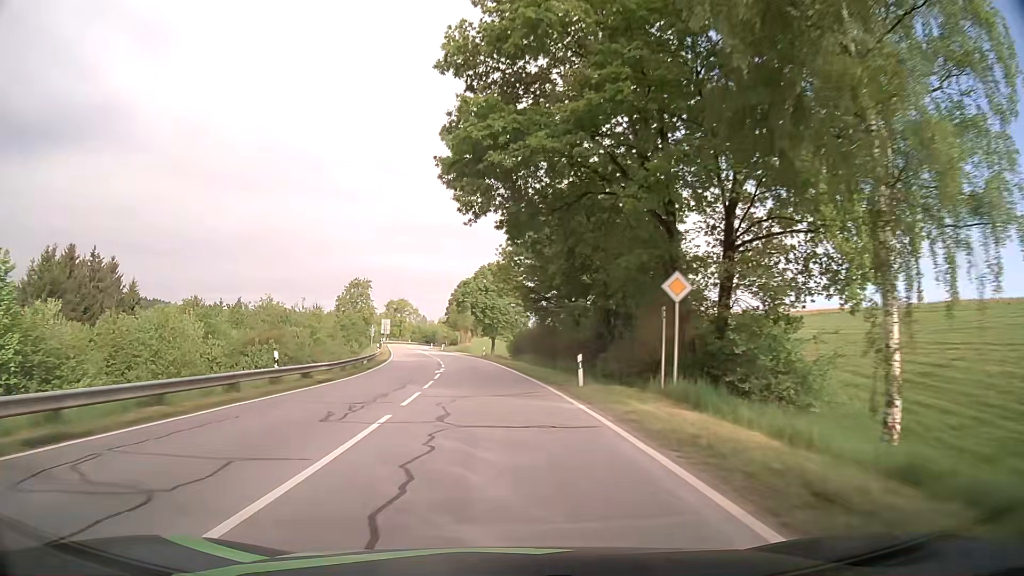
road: secondary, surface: asphalt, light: Day
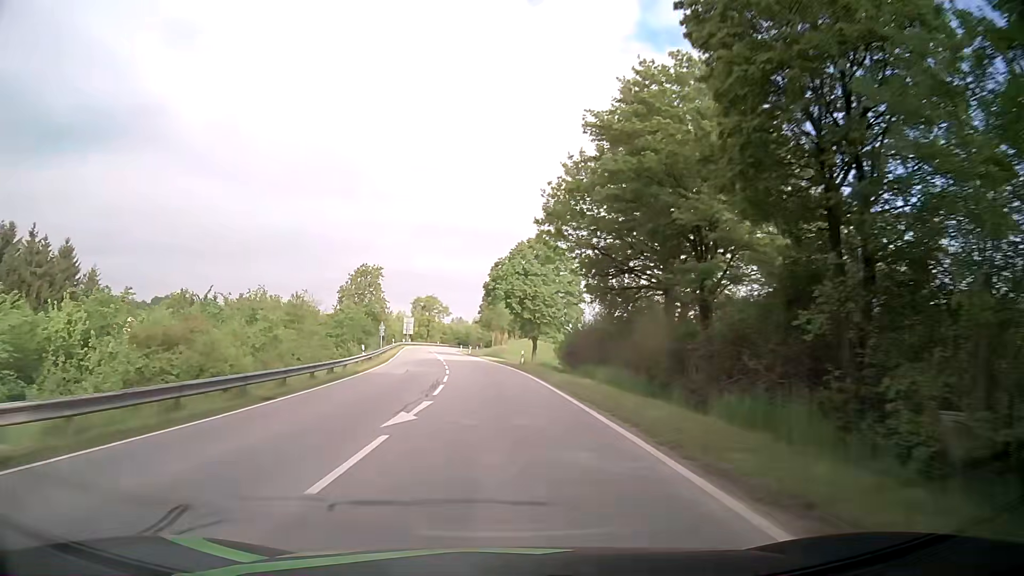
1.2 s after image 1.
(-0.7, +20.9) m; -4°
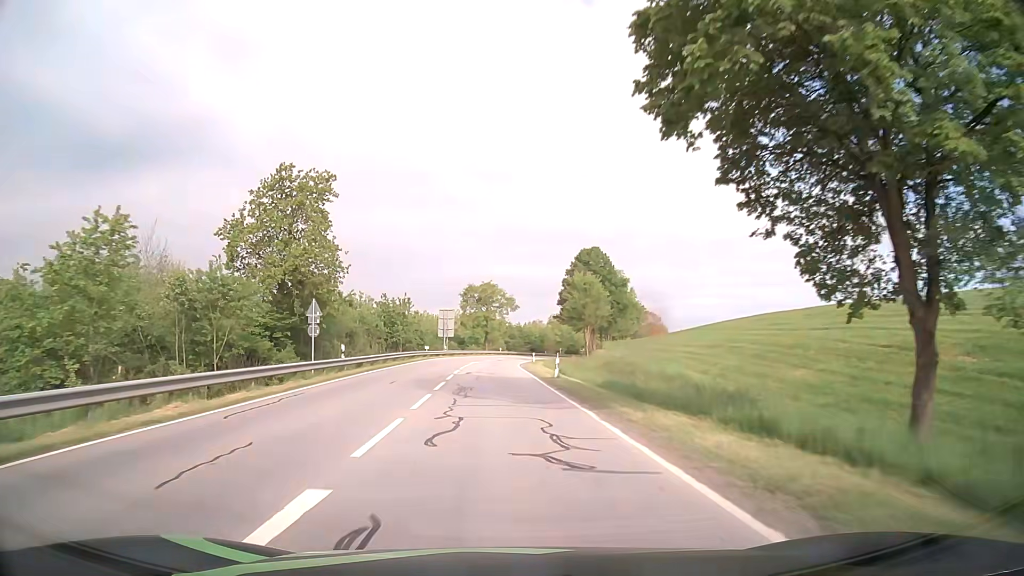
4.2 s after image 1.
(-2.9, +52.3) m; -6°
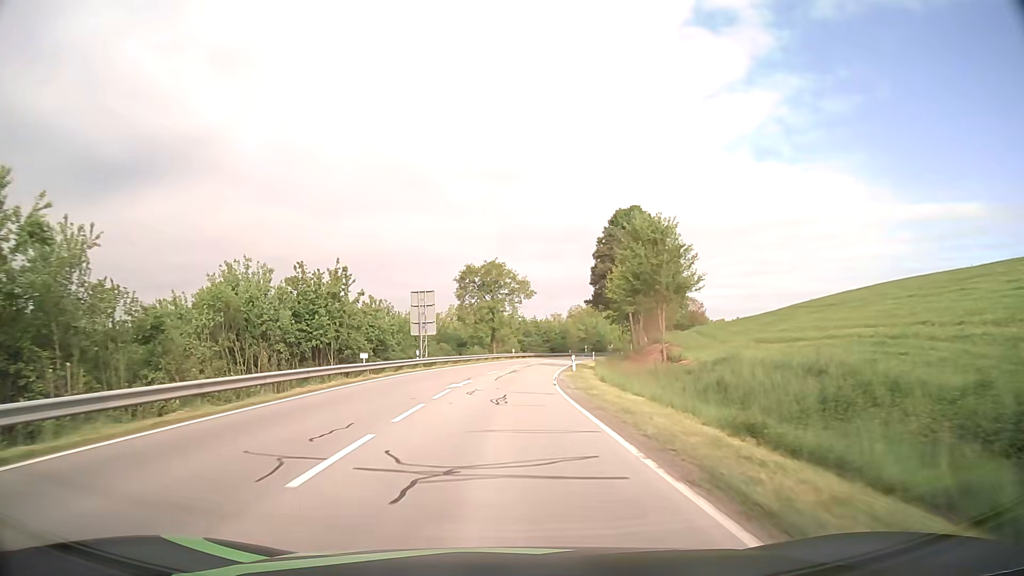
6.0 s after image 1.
(-0.3, +31.8) m; -1°
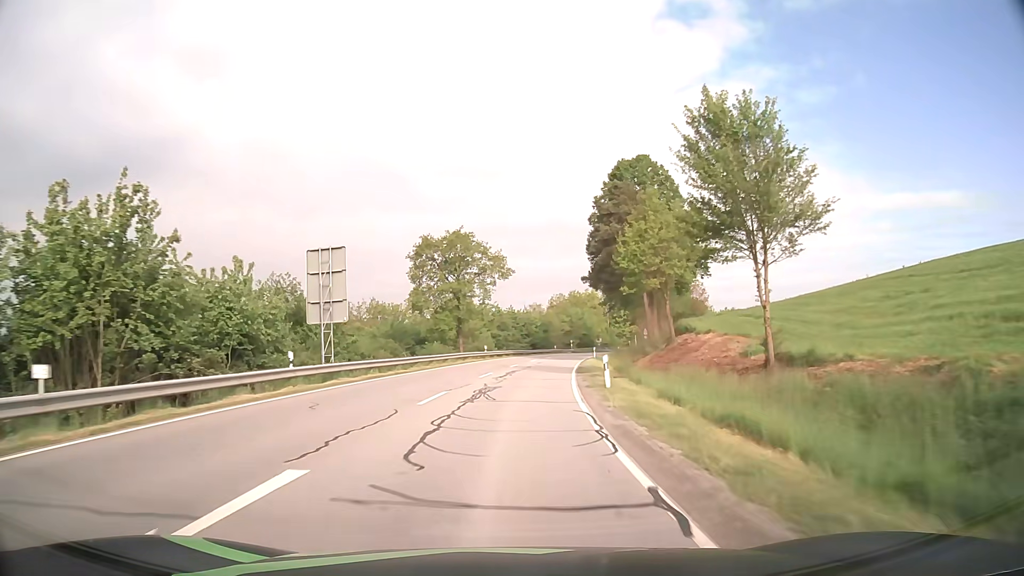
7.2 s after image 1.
(+0.4, +21.3) m; +2°
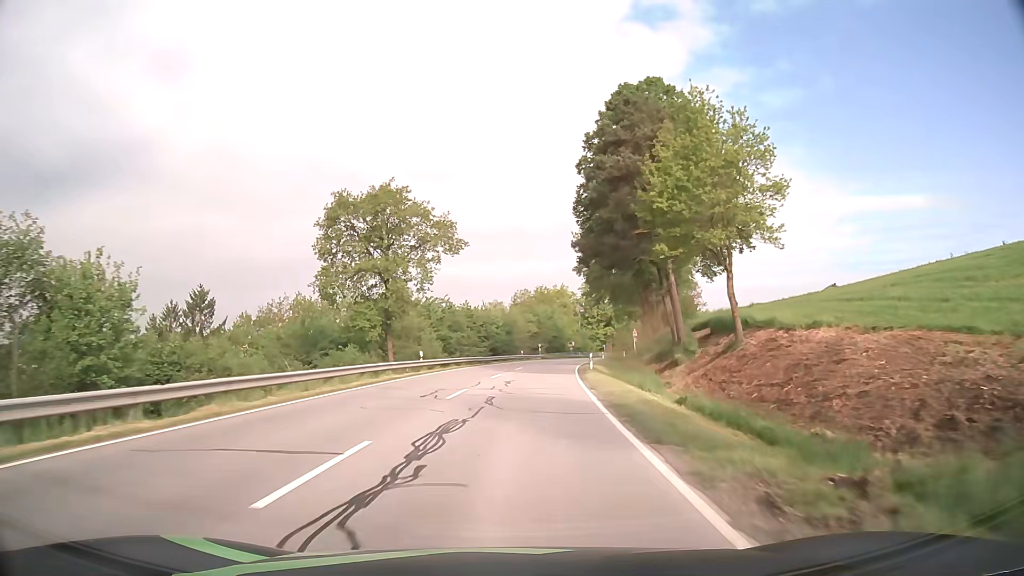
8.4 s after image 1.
(+0.6, +21.4) m; +3°
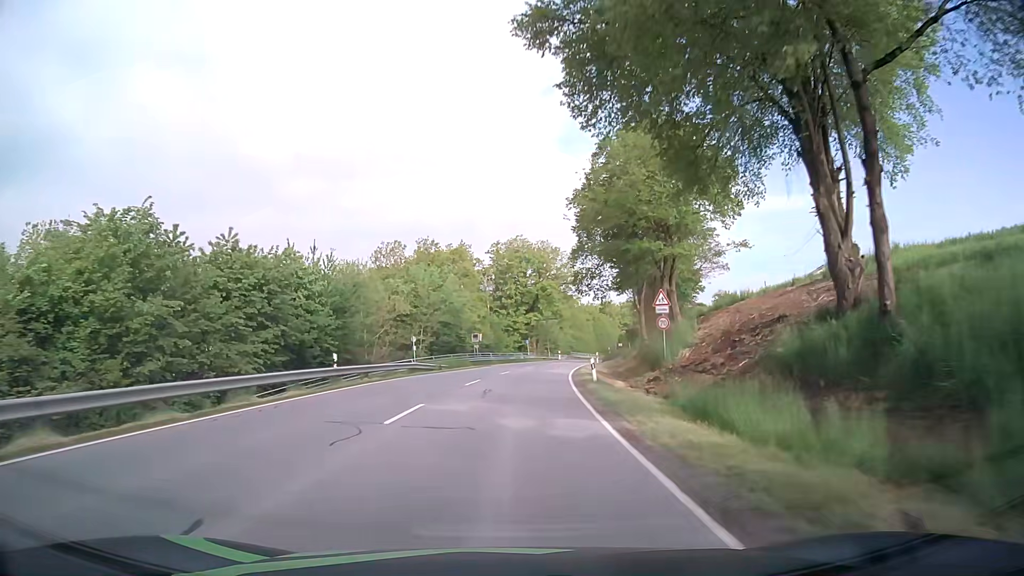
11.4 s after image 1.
(+4.1, +53.5) m; +9°
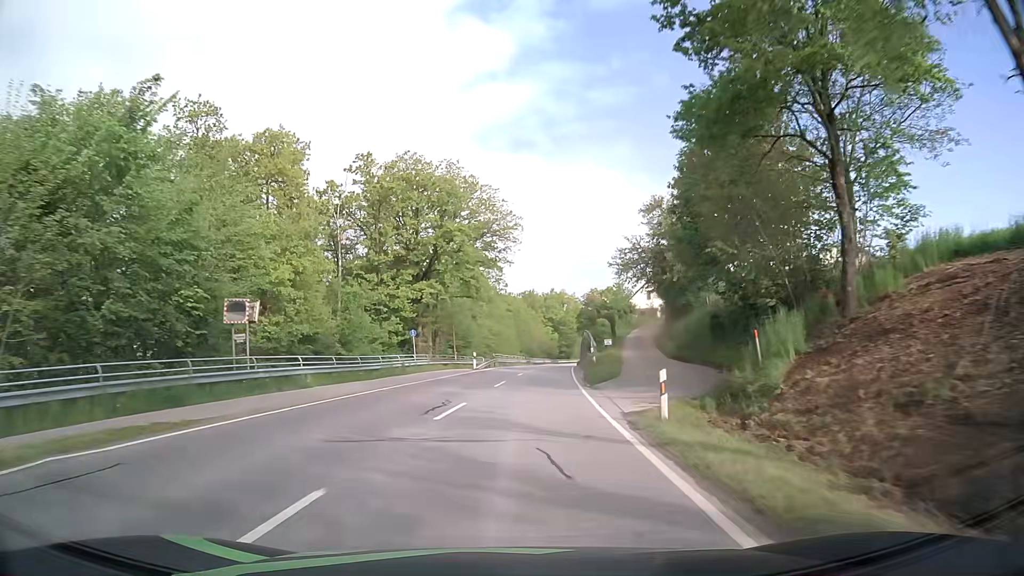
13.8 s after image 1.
(+2.5, +43.0) m; +7°
(0, +10) (+1, +20) (+1, +30) (+2, +40) (+3, +50) (+4, +60) (+5, +70) (+6, +80) (+7, +90) (+9, +100) m
